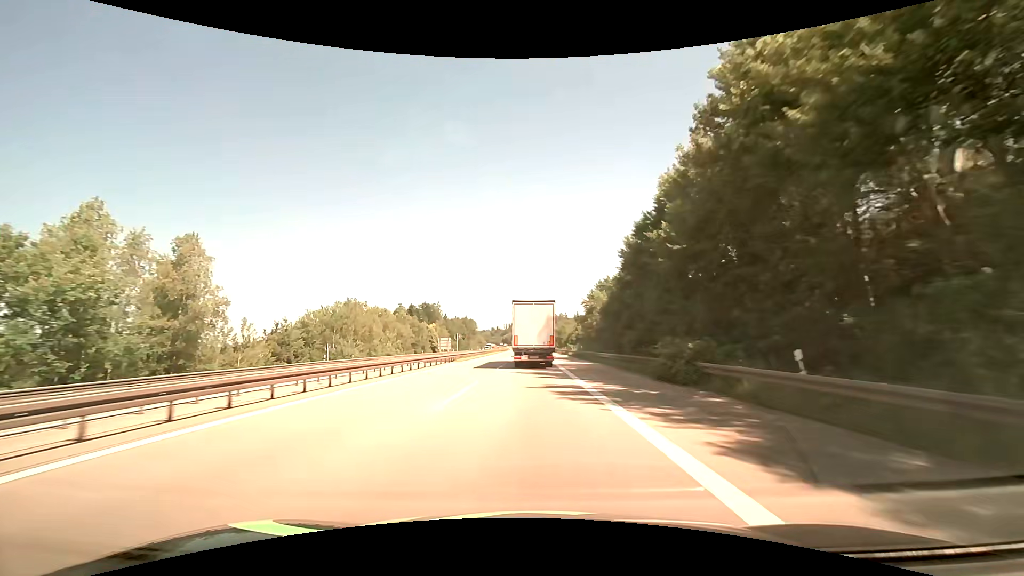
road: motorway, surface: asphalt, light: Day
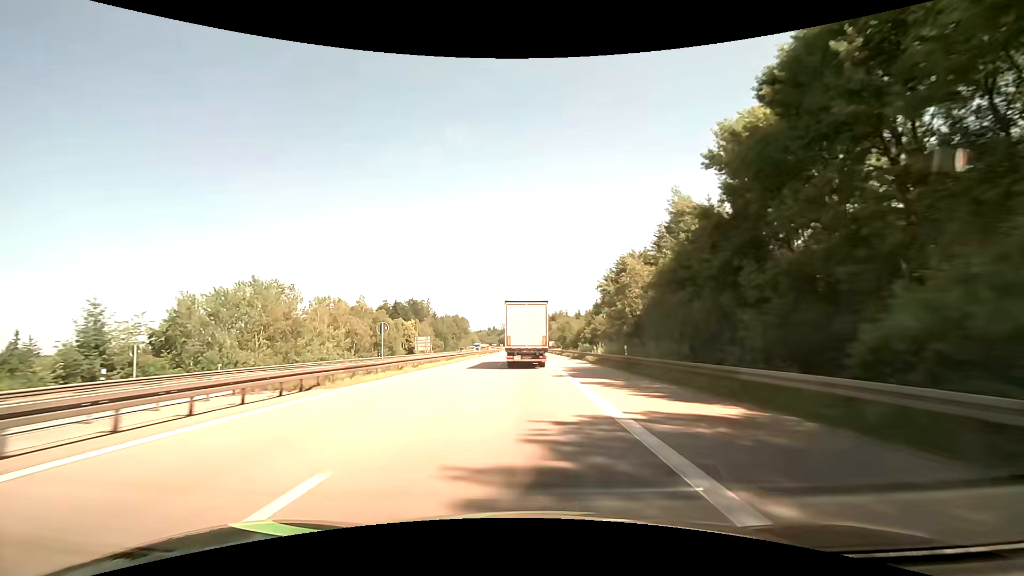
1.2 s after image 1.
(+0.2, +29.3) m; +1°
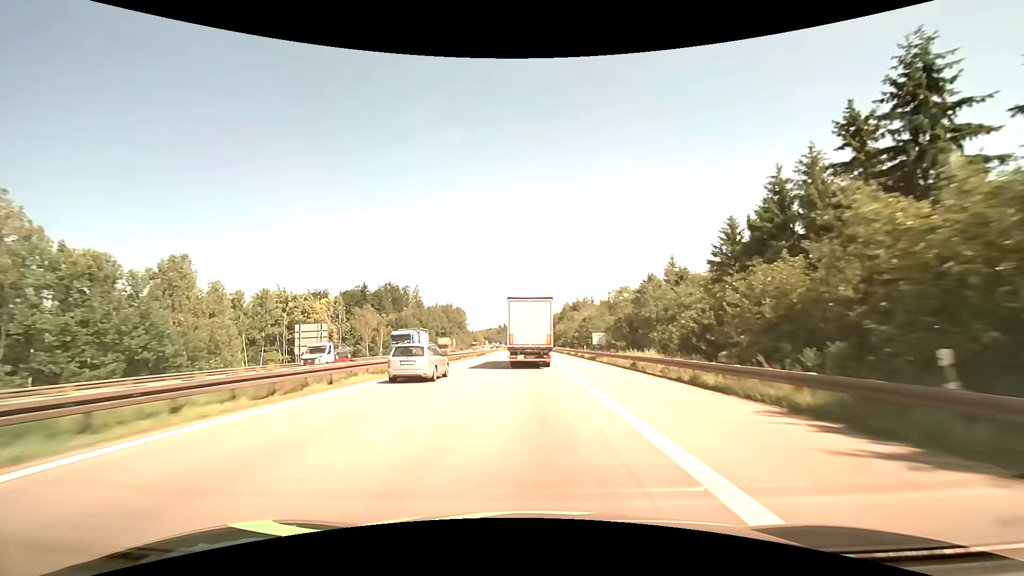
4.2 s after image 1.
(-1.0, +74.8) m; -2°
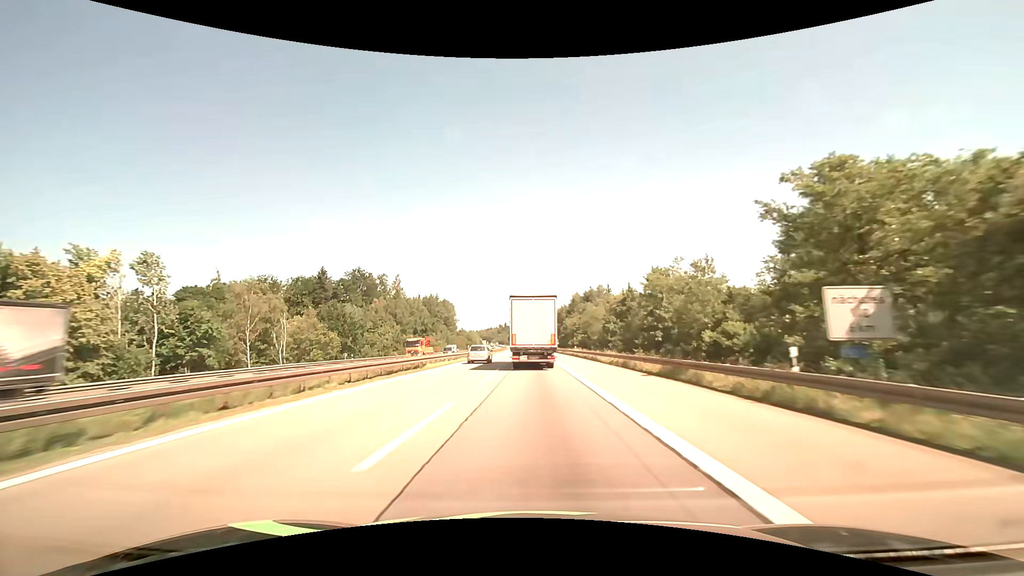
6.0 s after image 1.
(0.0, +44.8) m; 0°
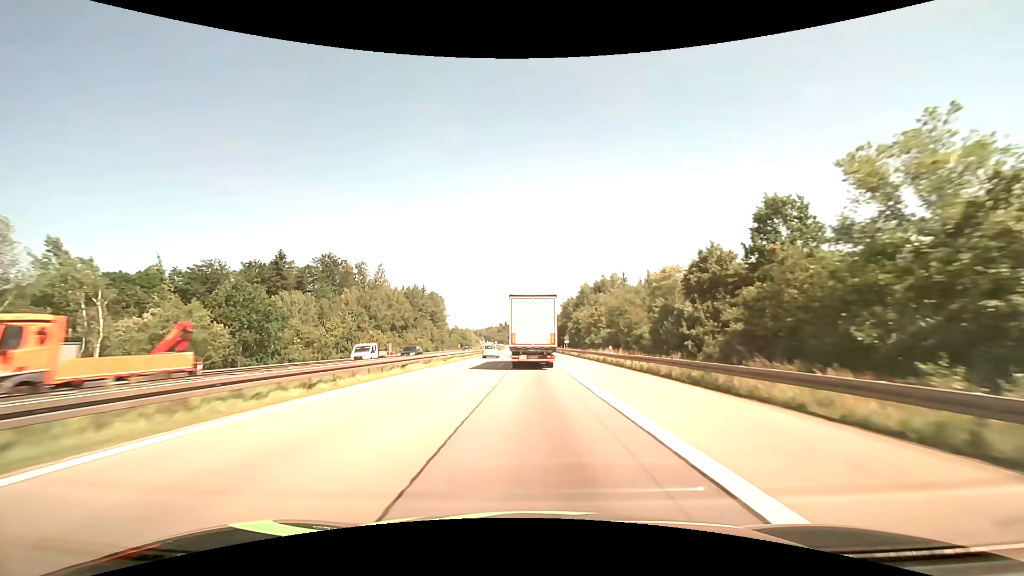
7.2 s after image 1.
(-0.1, +29.4) m; 0°
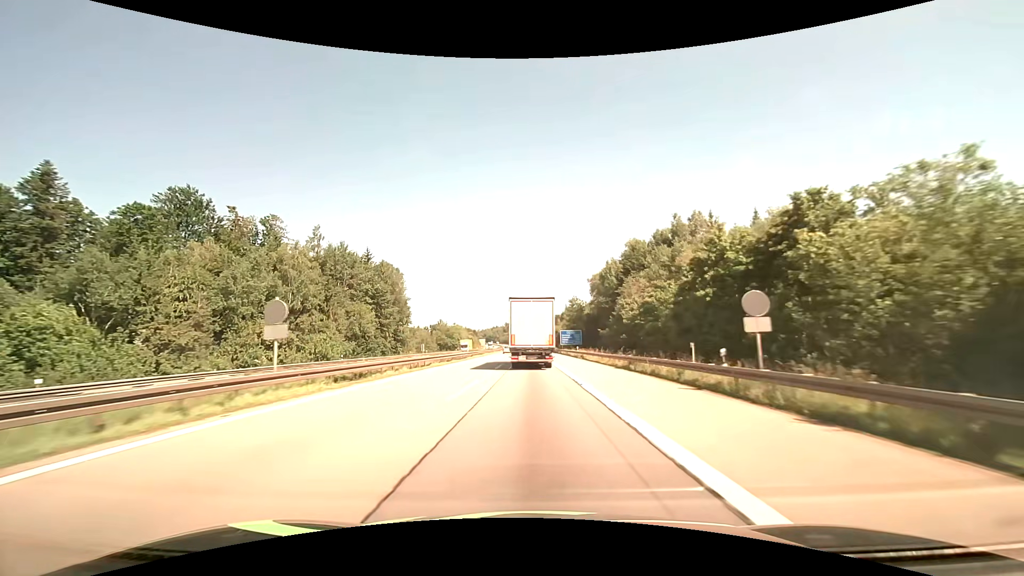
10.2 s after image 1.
(-0.4, +72.2) m; -1°
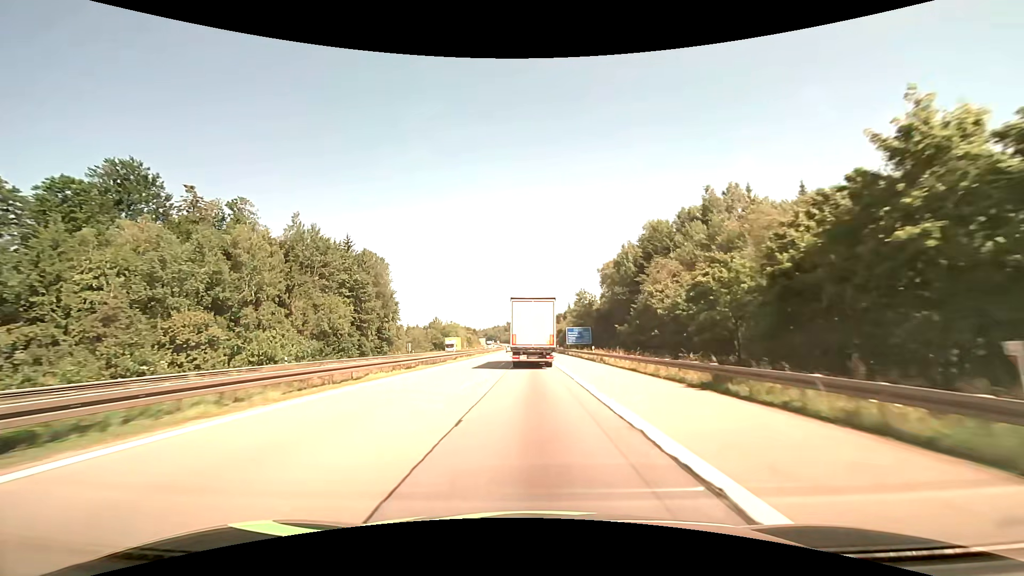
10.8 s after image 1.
(0.0, +14.2) m; 0°
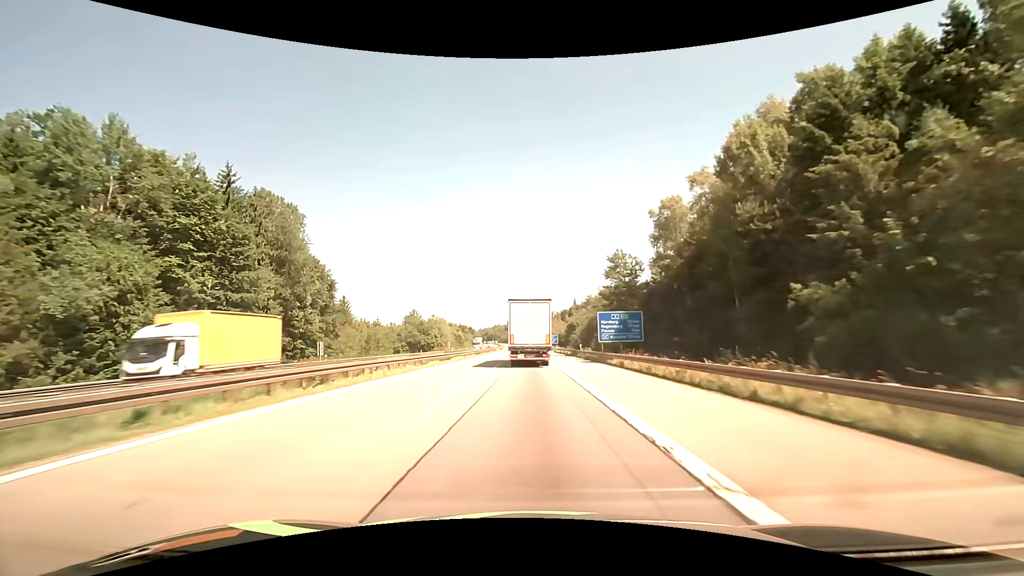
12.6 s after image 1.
(-0.1, +42.6) m; 0°
(0, +10) (0, +20) (0, +30) (0, +40) (0, +50) (-1, +60) (-1, +70) (-1, +80) (-1, +90) (-1, +100) m
